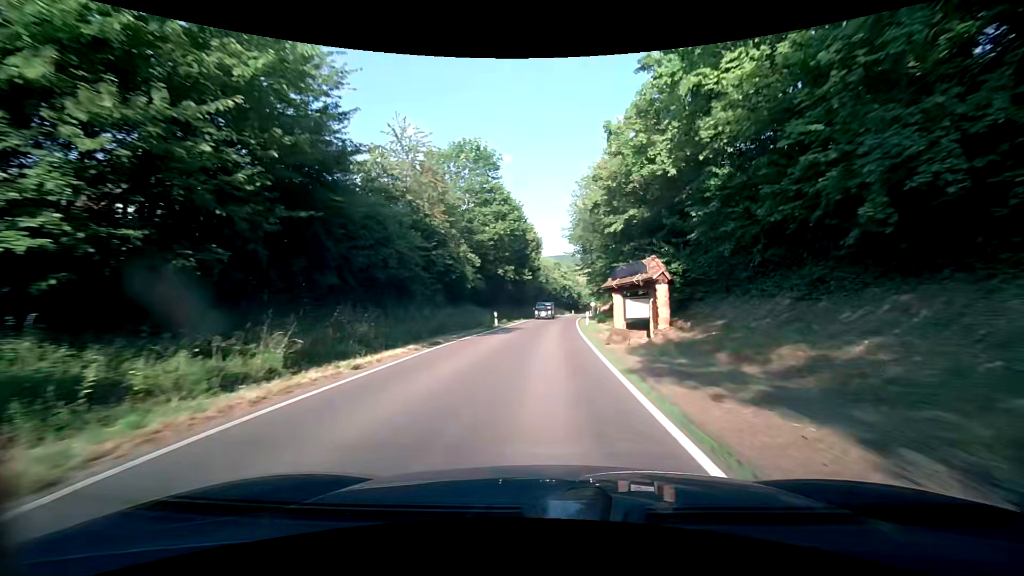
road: tertiary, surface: asphalt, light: Day
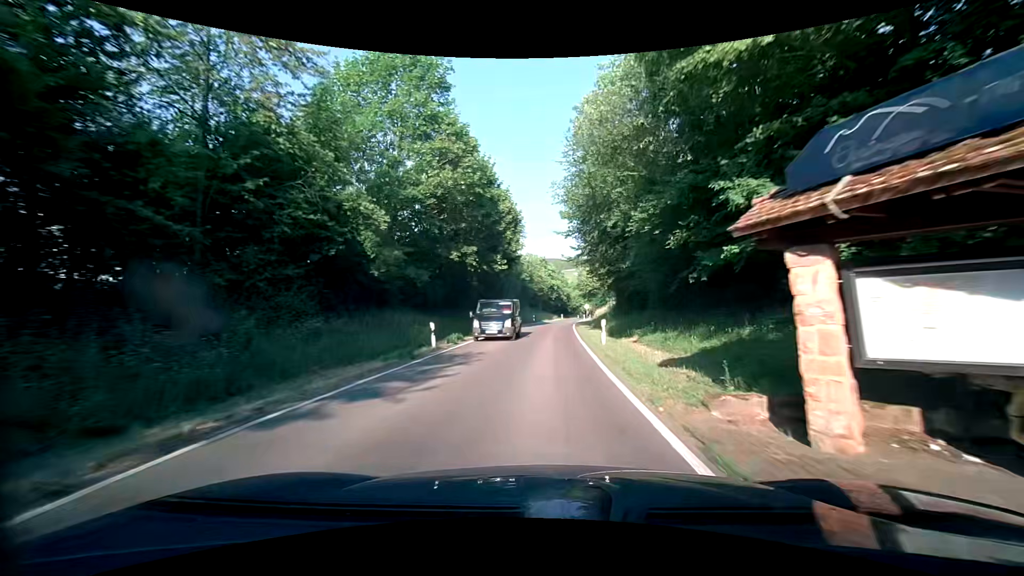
(+0.4, +16.7) m; +2°
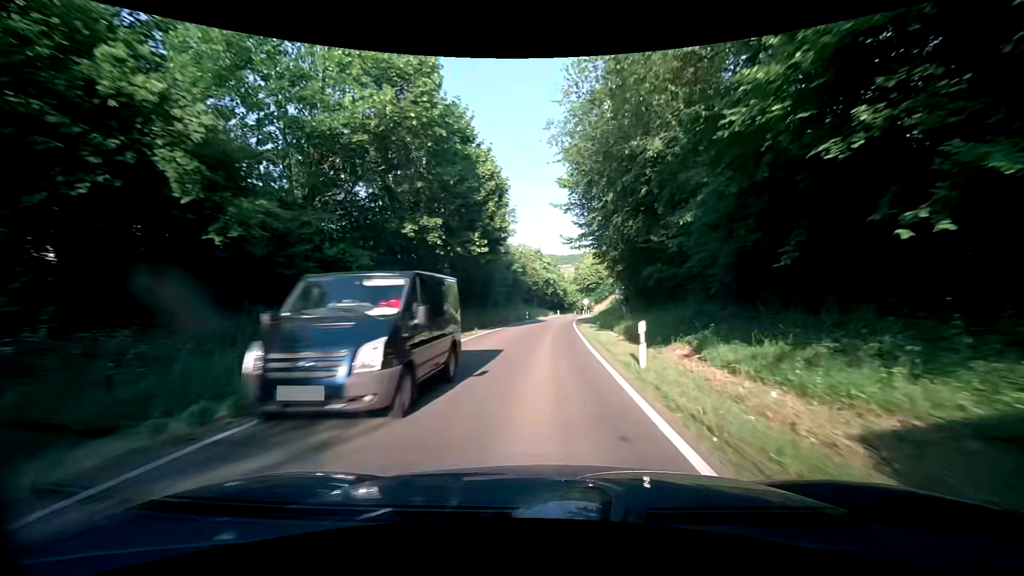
(+0.1, +8.3) m; +1°
(0, +10) (0, +20) (+1, +30) (+1, +40) (+1, +50) (+2, +60) (+3, +70) (+4, +80) (+5, +90) (+6, +100) m
